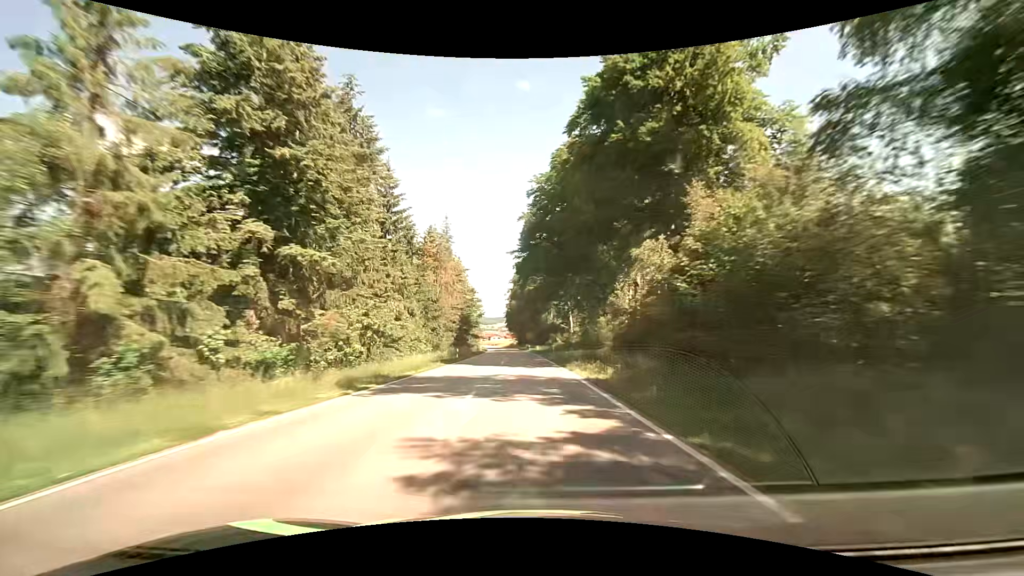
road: secondary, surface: asphalt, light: Day
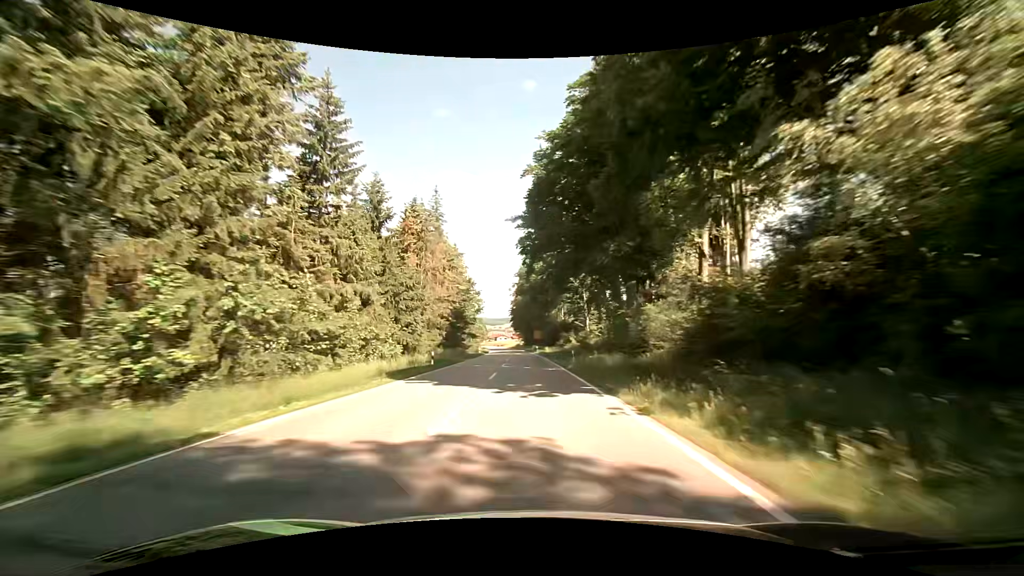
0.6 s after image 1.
(-0.1, +14.5) m; -1°
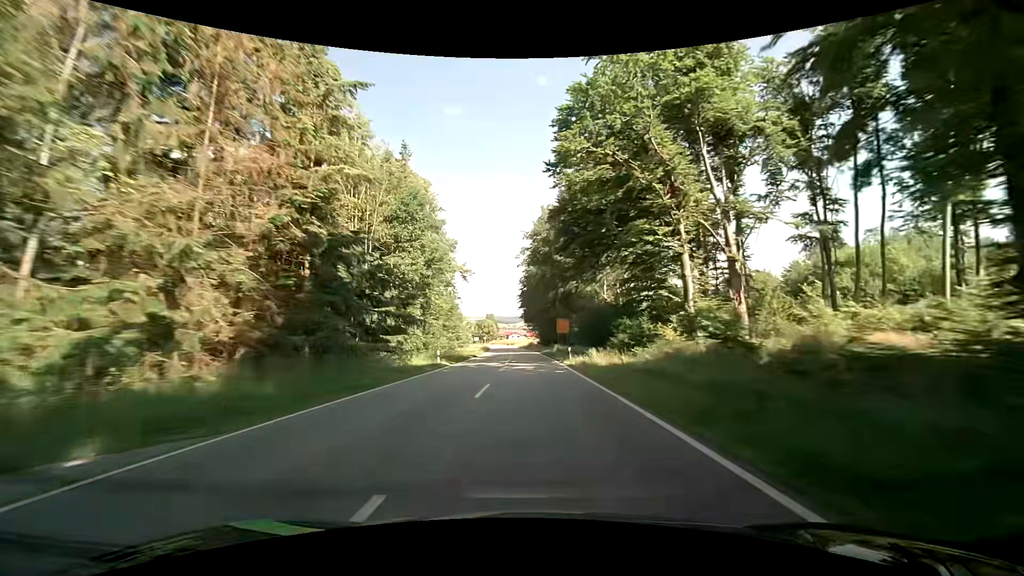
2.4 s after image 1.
(-0.8, +43.3) m; -2°
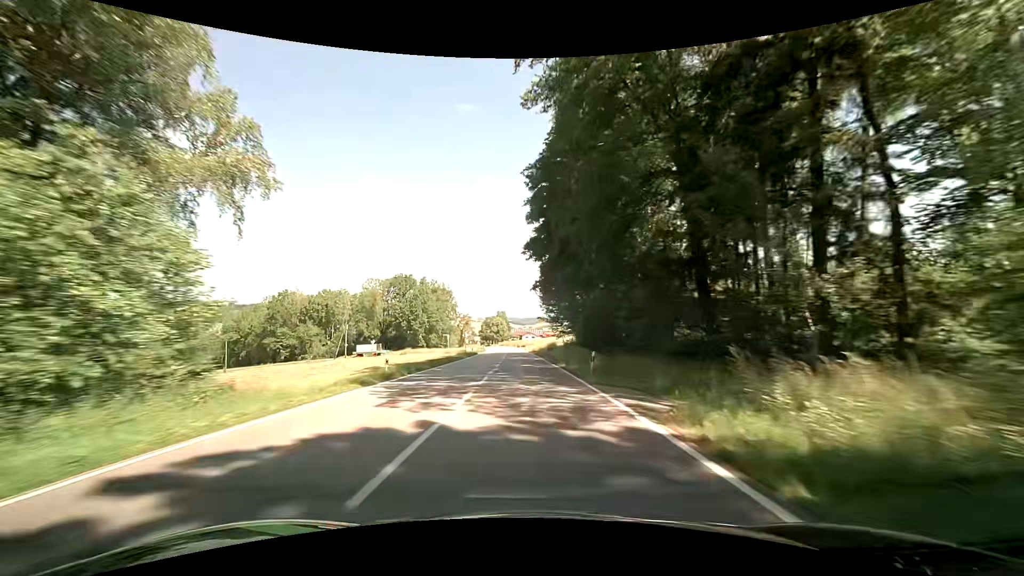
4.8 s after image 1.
(-0.8, +56.7) m; -2°
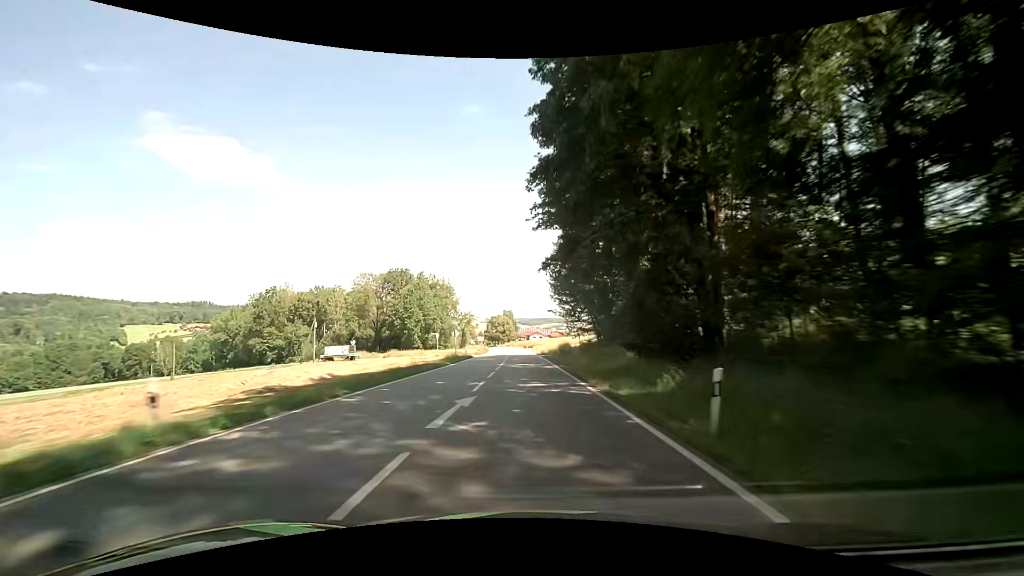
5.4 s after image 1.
(-0.1, +14.0) m; -1°
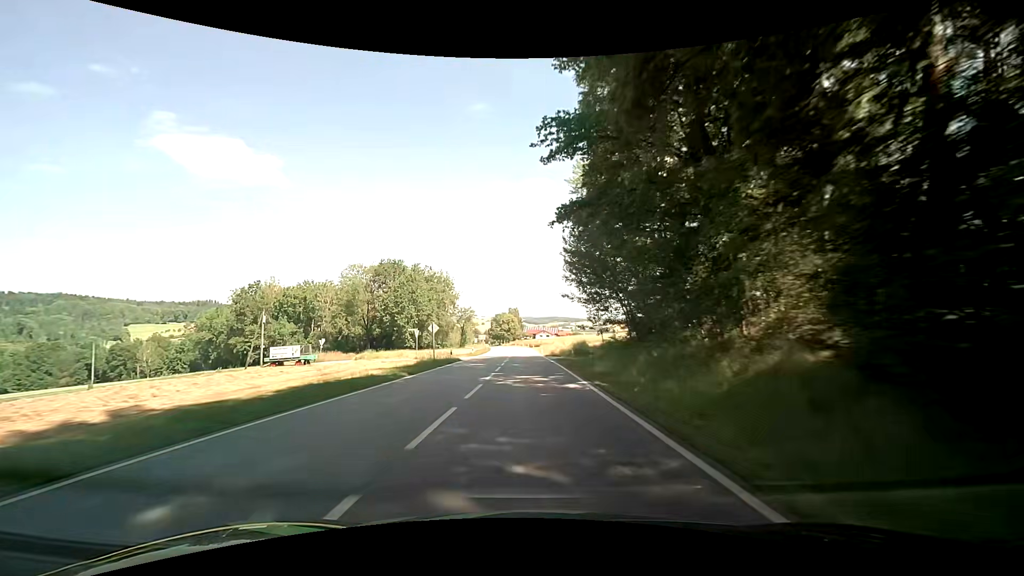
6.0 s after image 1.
(-0.2, +13.9) m; -1°
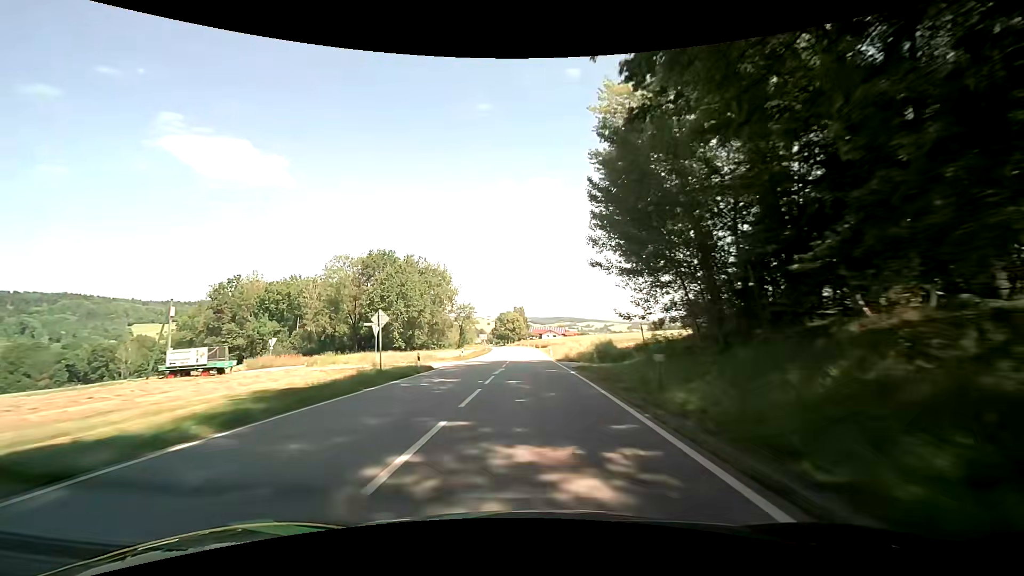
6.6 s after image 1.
(-0.1, +13.8) m; -1°
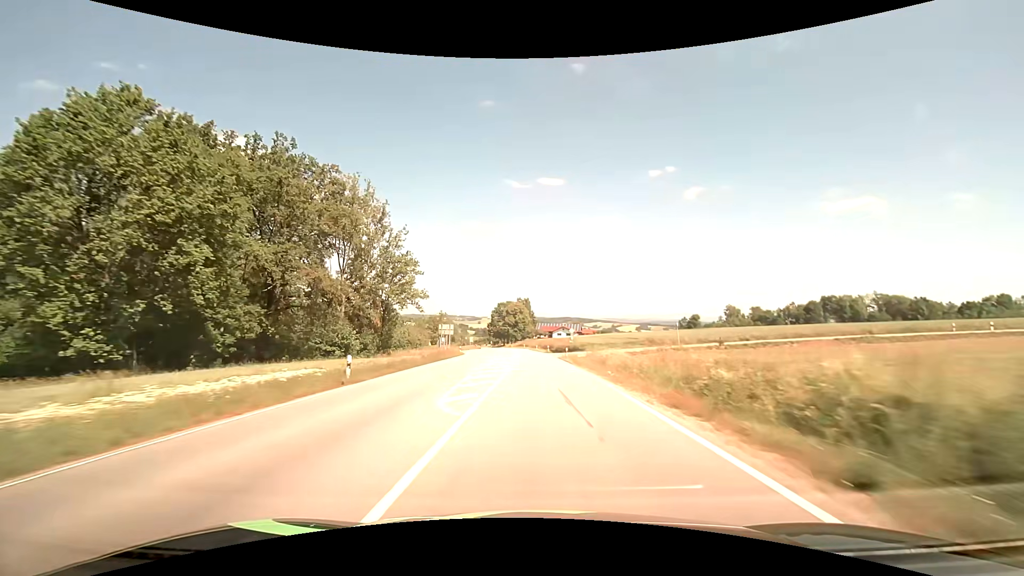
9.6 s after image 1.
(-1.1, +68.1) m; -1°
(0, +10) (0, +20) (0, +30) (0, +40) (0, +50) (0, +60) (0, +70) (-1, +80) (-1, +90) (-2, +100) m
